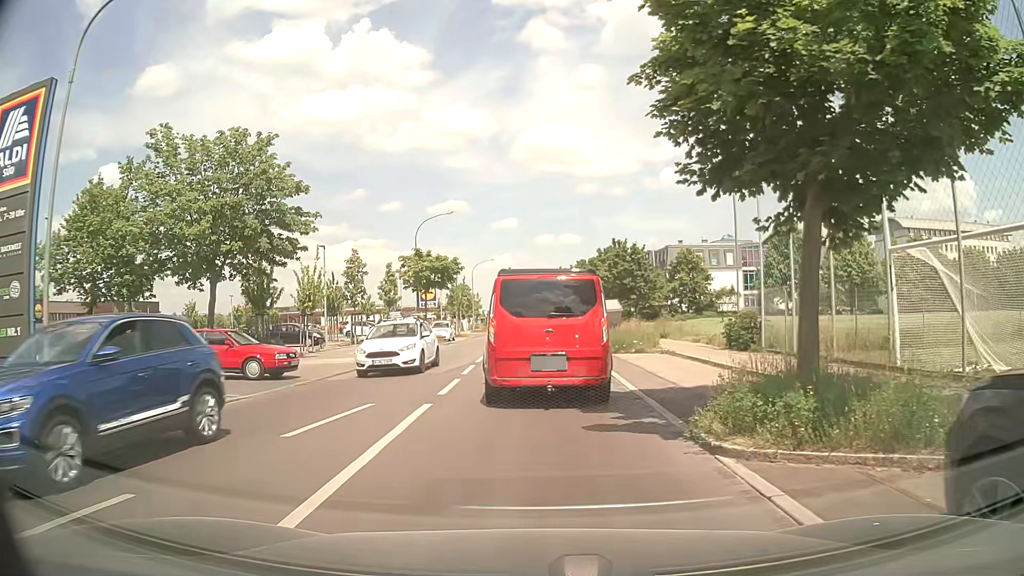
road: tertiary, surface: asphalt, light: Day
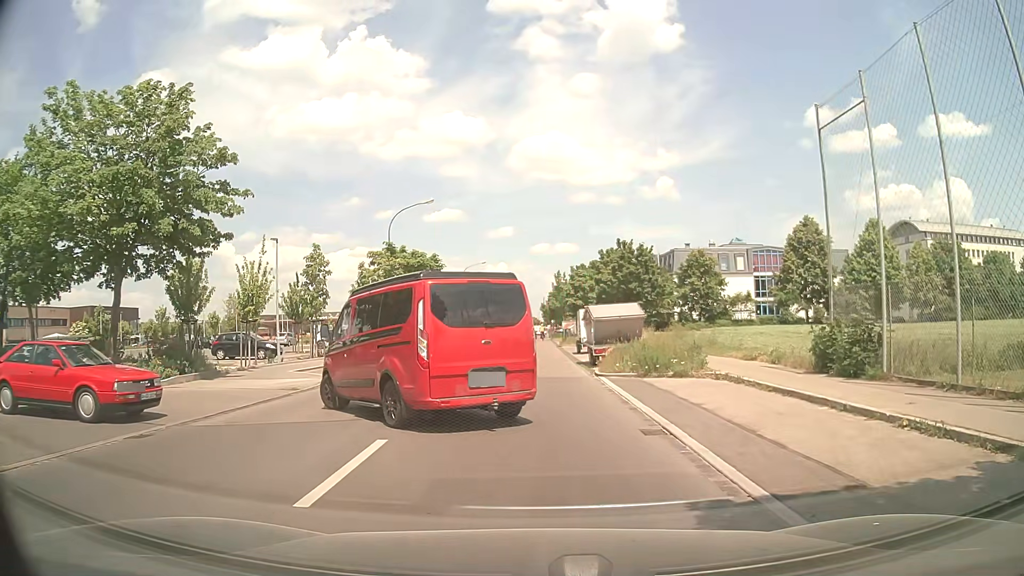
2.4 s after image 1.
(0.0, +7.1) m; +1°
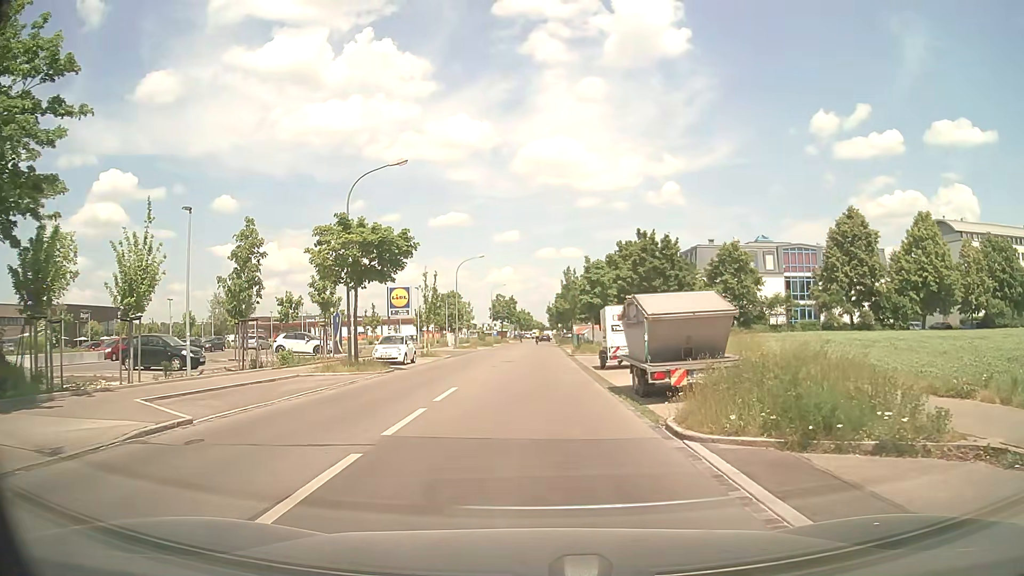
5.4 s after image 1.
(-0.2, +10.2) m; -1°
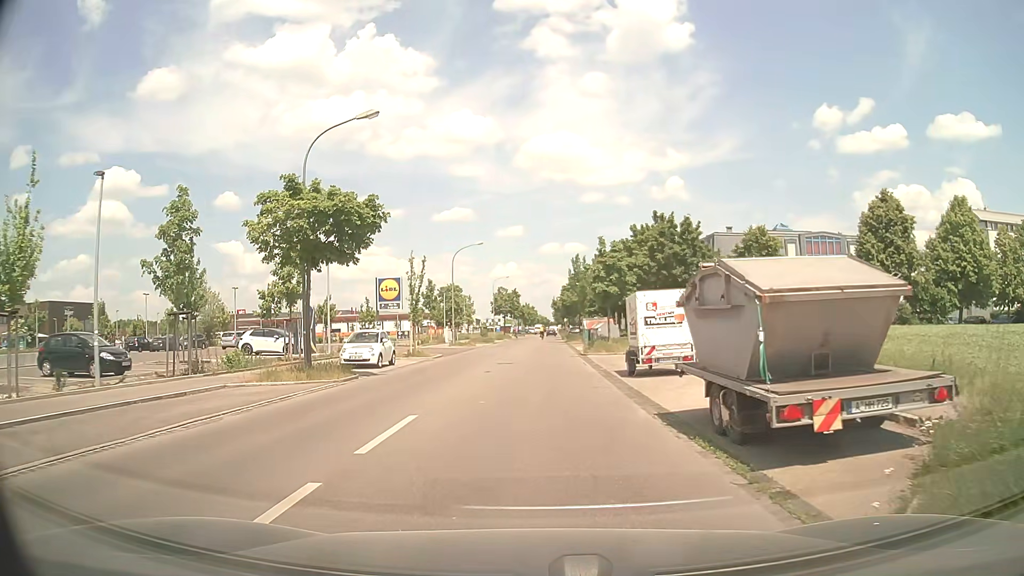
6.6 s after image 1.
(-0.1, +6.3) m; -1°
